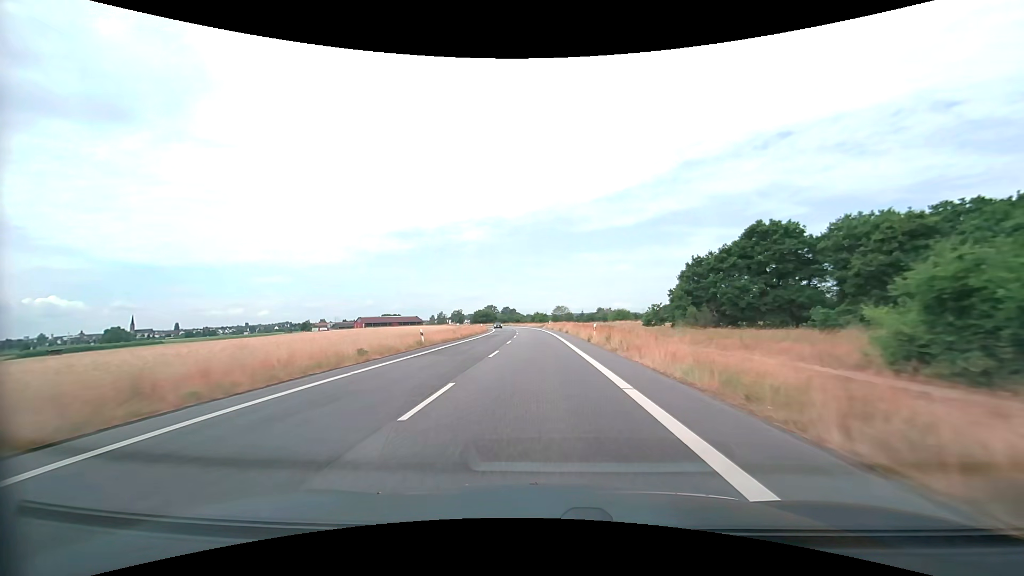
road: secondary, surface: asphalt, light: Day
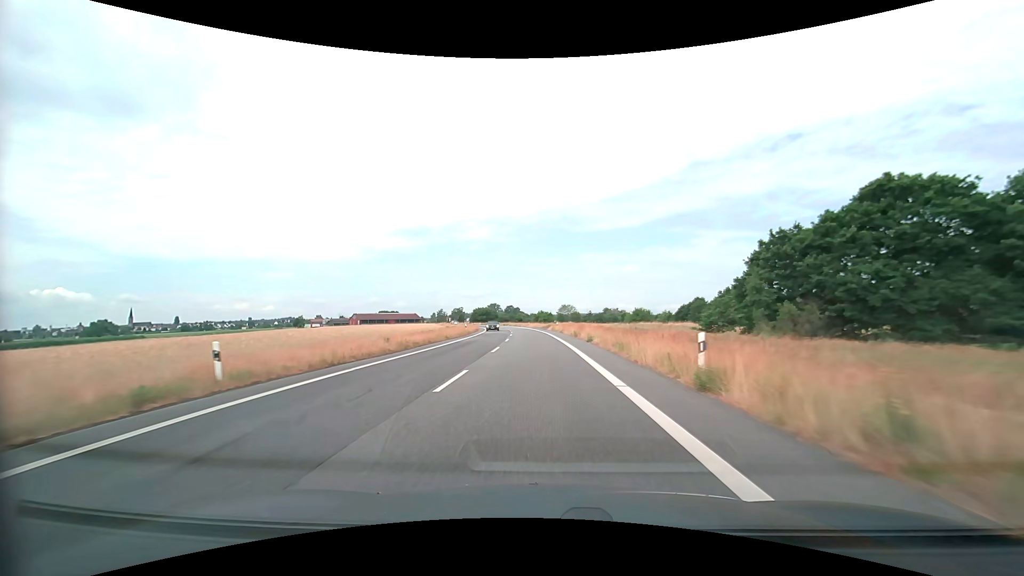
(-0.1, +21.3) m; 0°
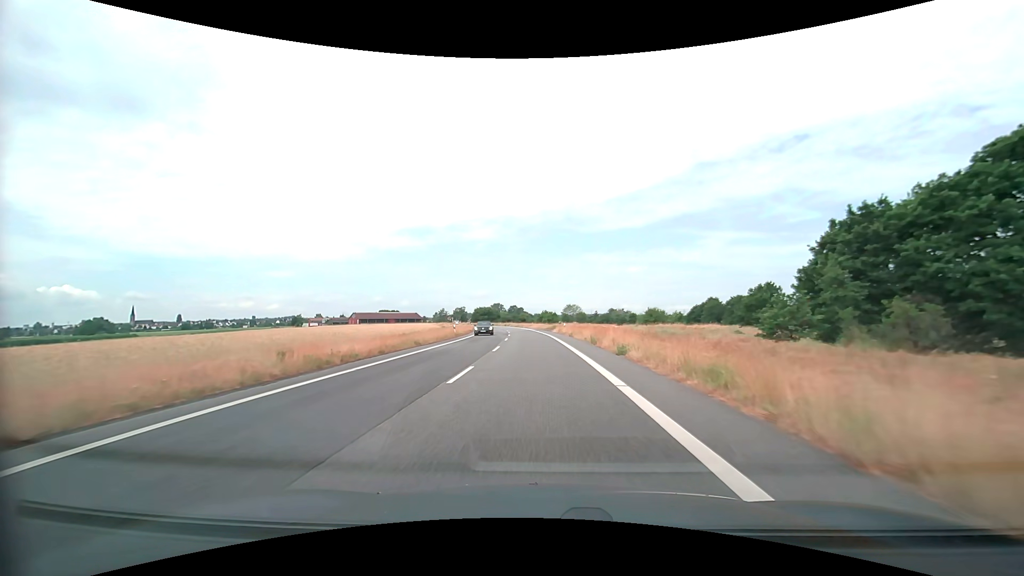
(0.0, +10.7) m; 0°
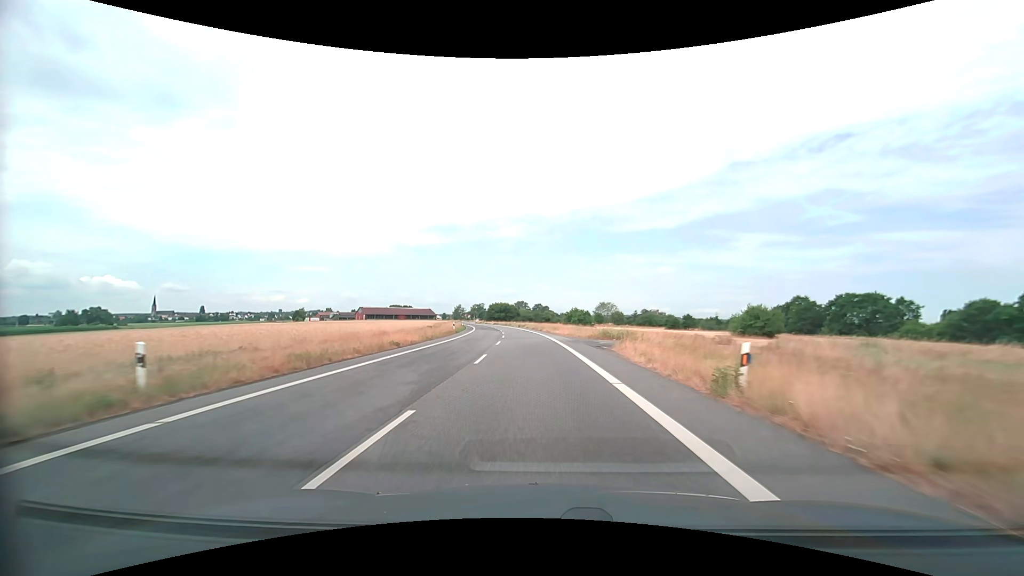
(-1.0, +42.8) m; -3°
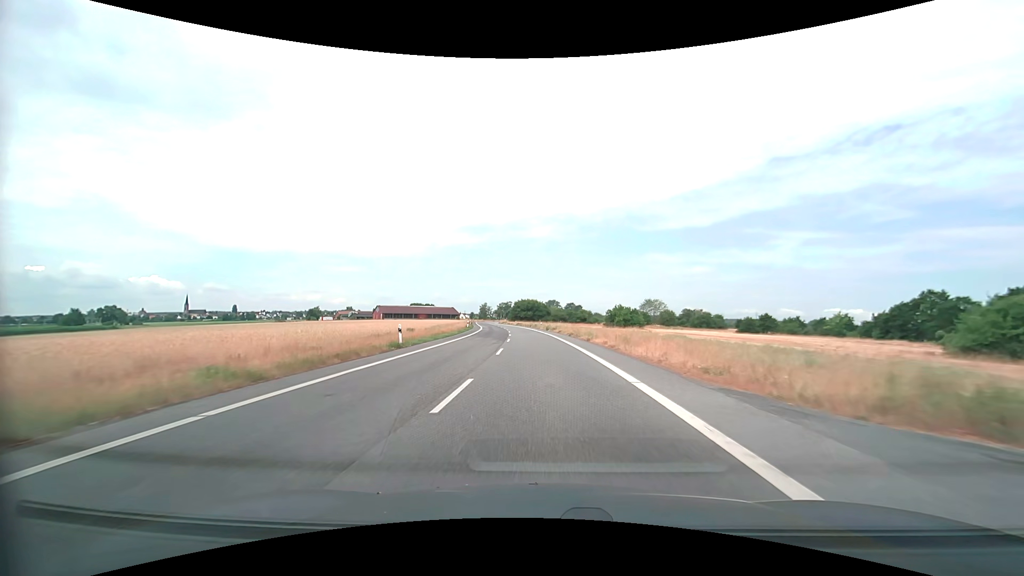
(-1.0, +32.2) m; -4°
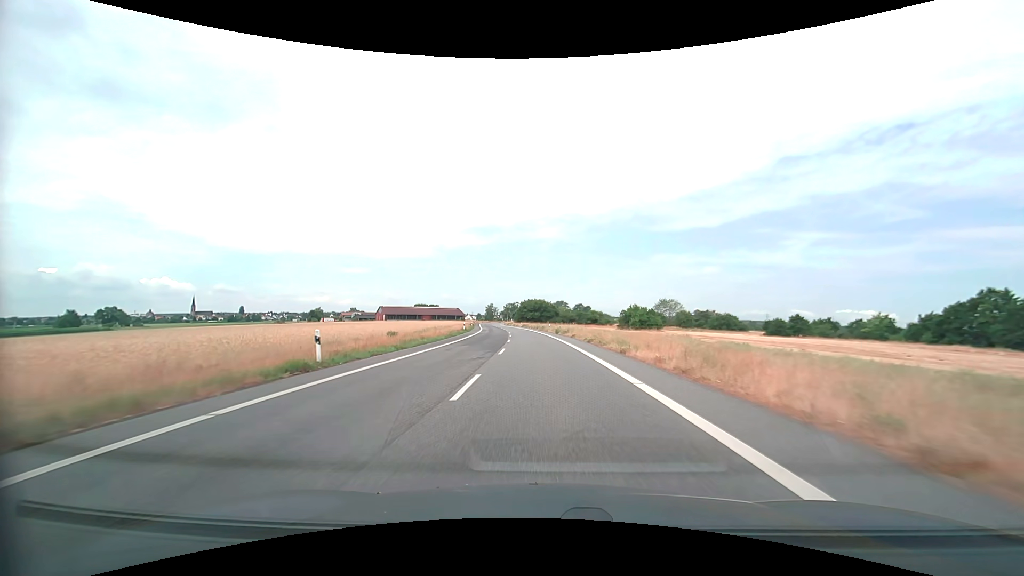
(-0.1, +10.8) m; -1°
(0, +10) (0, +20) (-1, +30) (-1, +40) (-2, +50) (-3, +60) (-4, +70) (-5, +80) (-6, +90) (-7, +100) m
